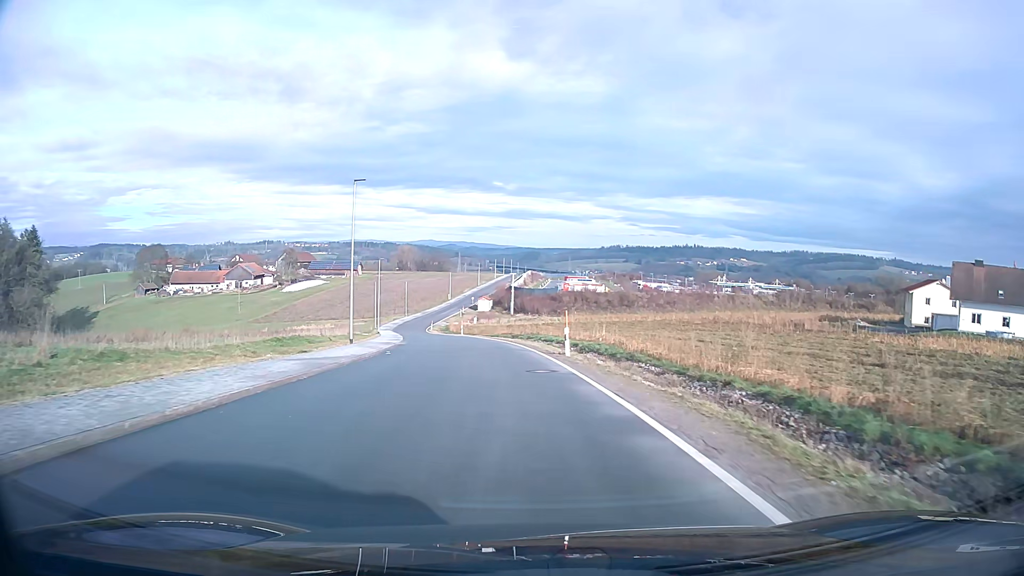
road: unclassified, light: Day
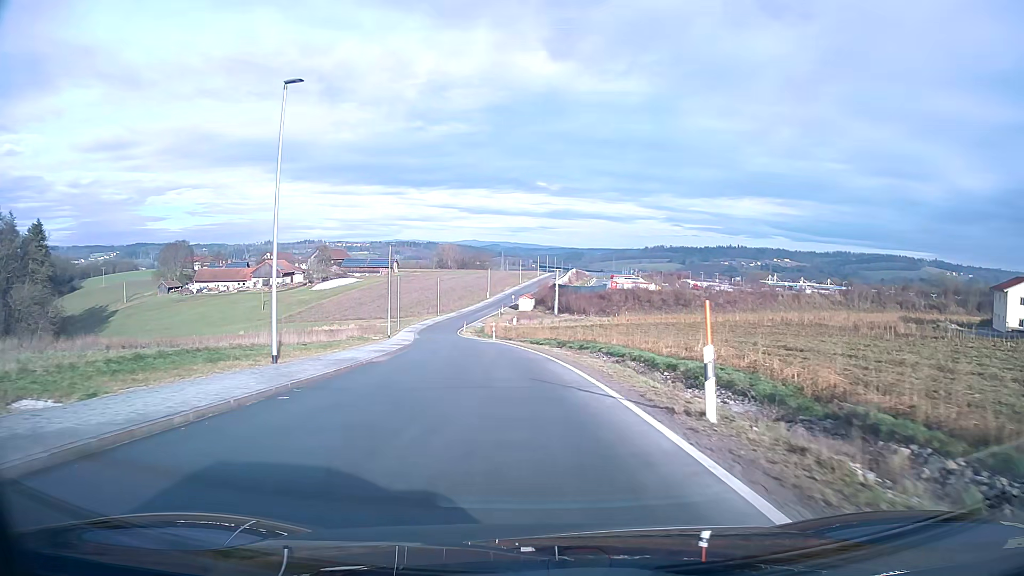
(-0.5, +15.2) m; -4°
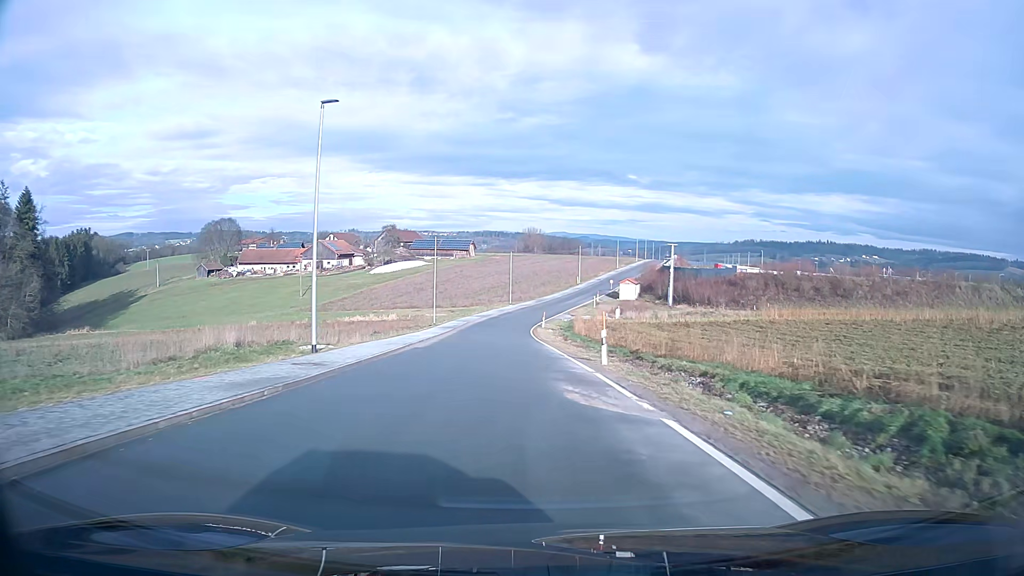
(-2.6, +38.1) m; -7°
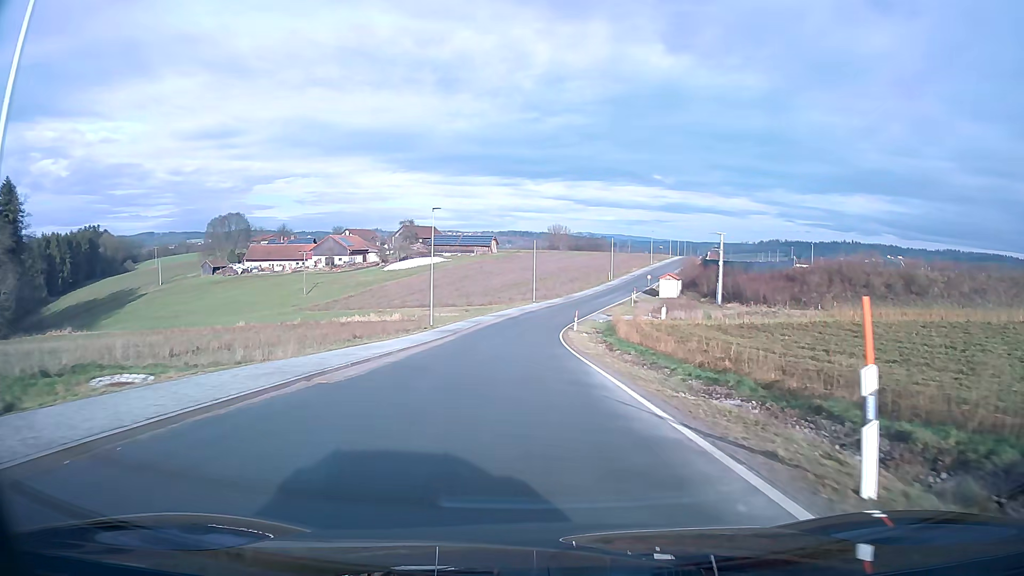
(-0.3, +15.4) m; -2°
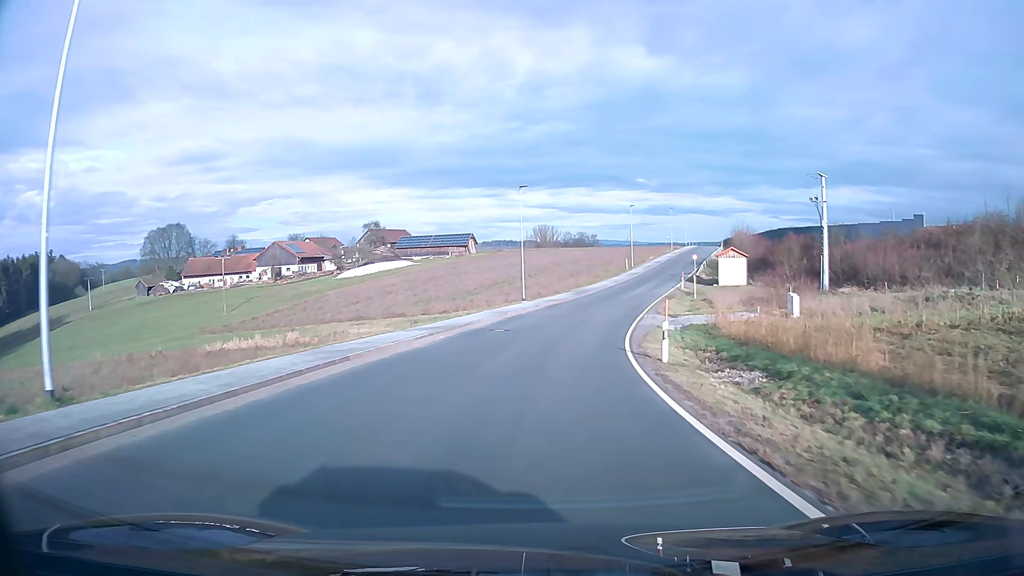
(0.0, +38.1) m; +2°
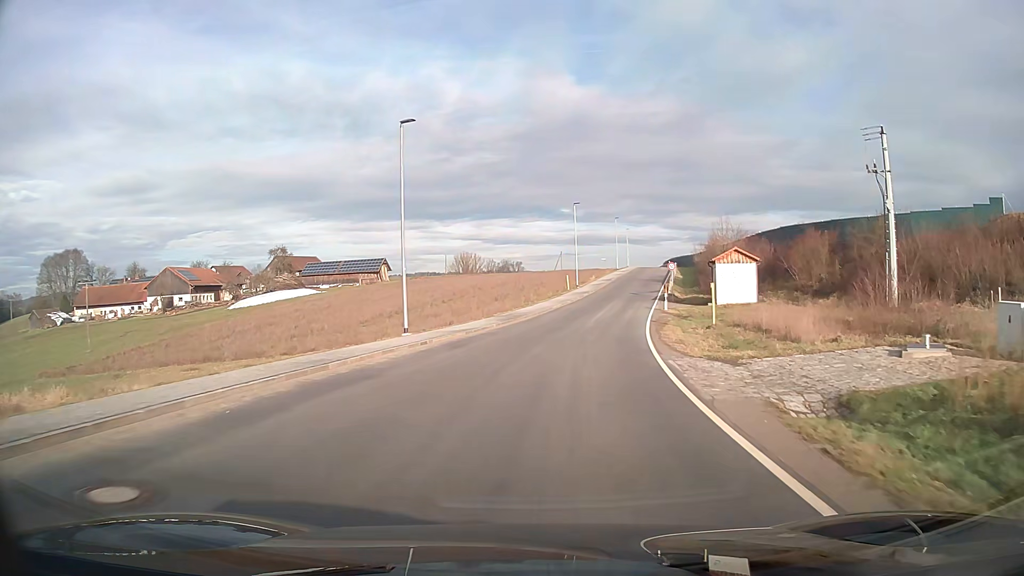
(+1.2, +22.4) m; +7°
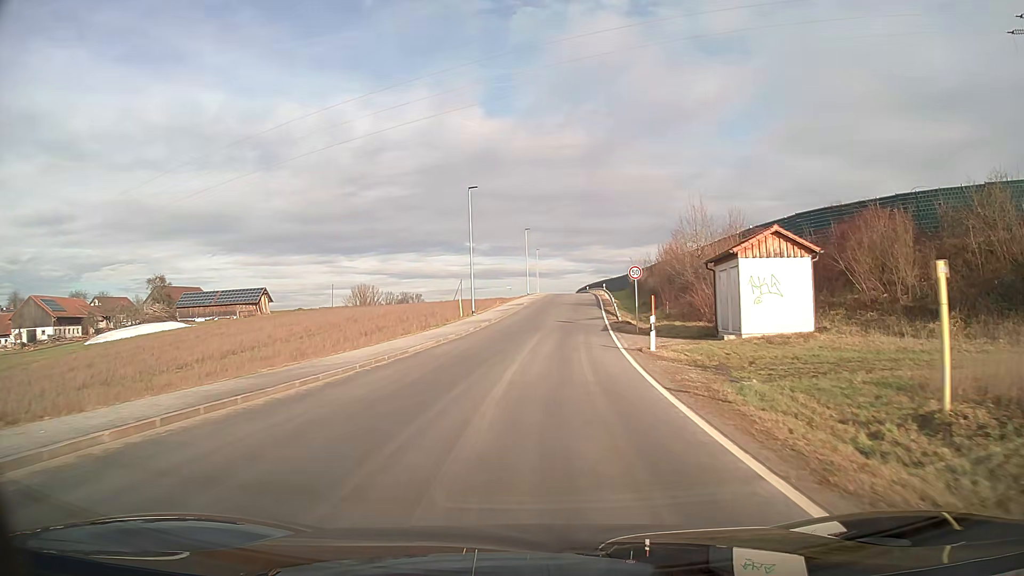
(+1.6, +22.4) m; +8°
(0, +10) (+1, +20) (+1, +30) (+2, +40) (+3, +50) (+4, +60) (+4, +70) (+5, +80) (+6, +90) (+6, +100) m
